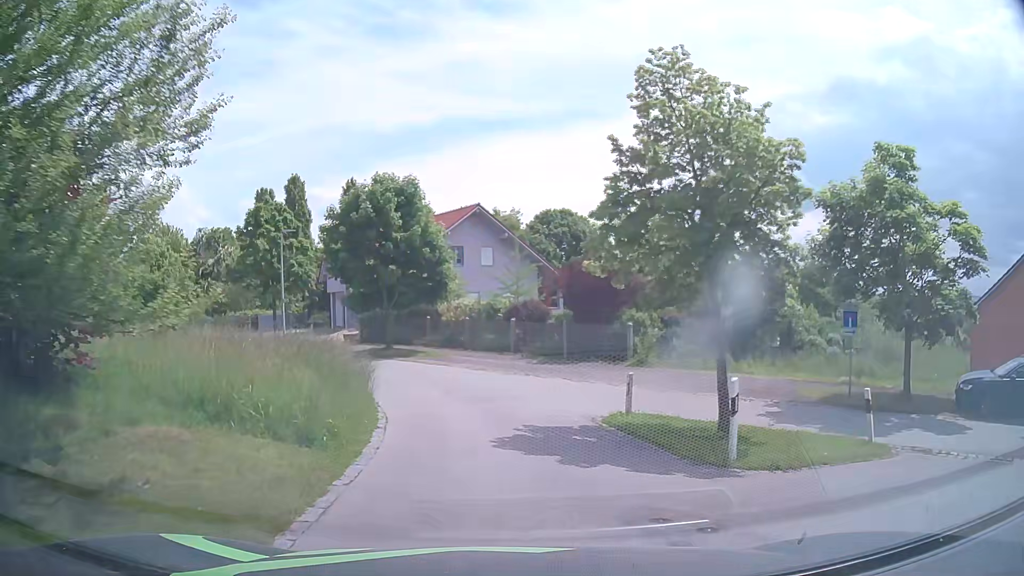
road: residential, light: Day
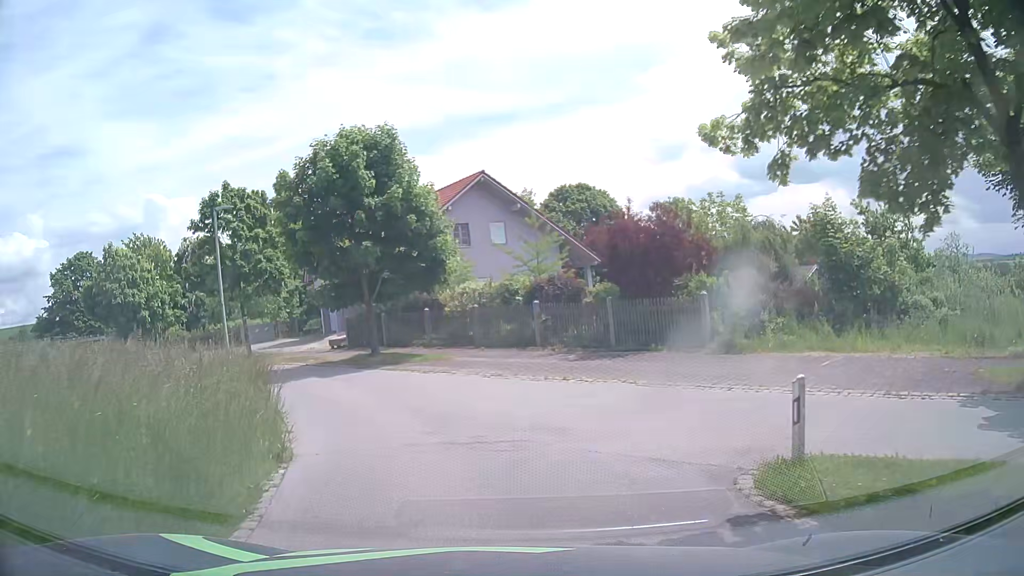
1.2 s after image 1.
(-0.1, +7.2) m; -2°
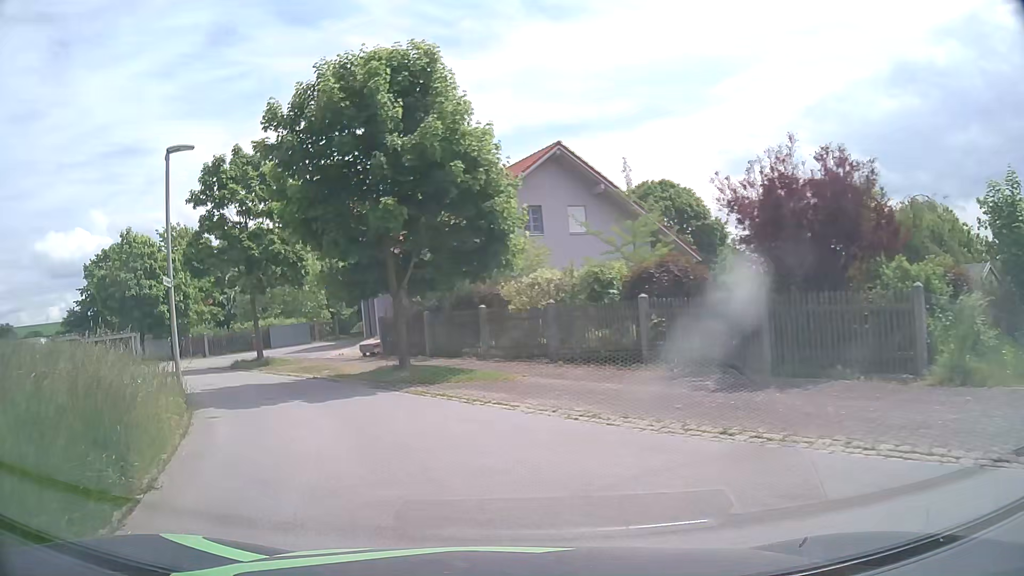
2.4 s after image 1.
(-0.4, +7.0) m; -7°
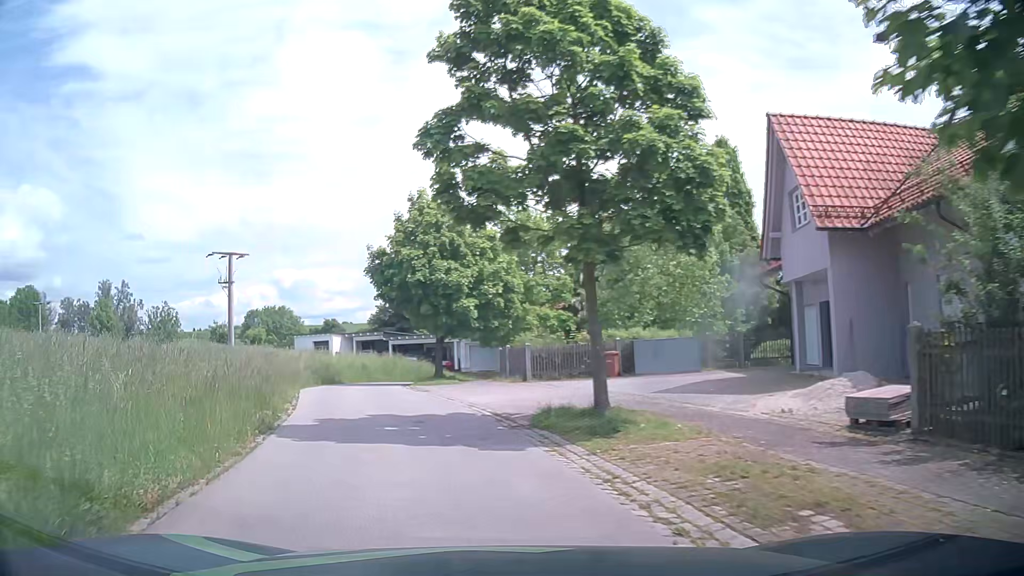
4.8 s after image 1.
(-3.8, +14.5) m; -30°
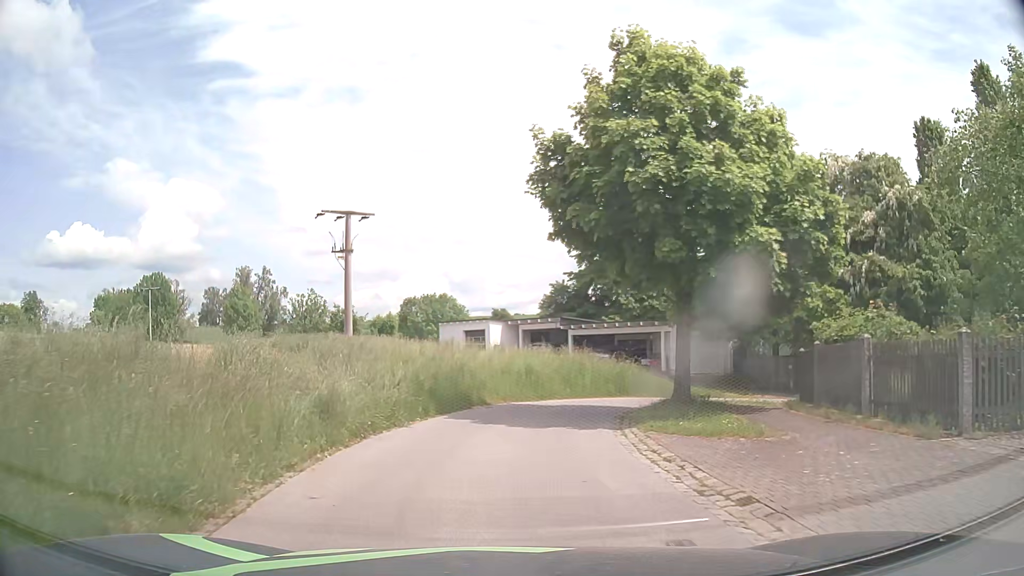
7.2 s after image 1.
(-3.0, +16.4) m; -15°
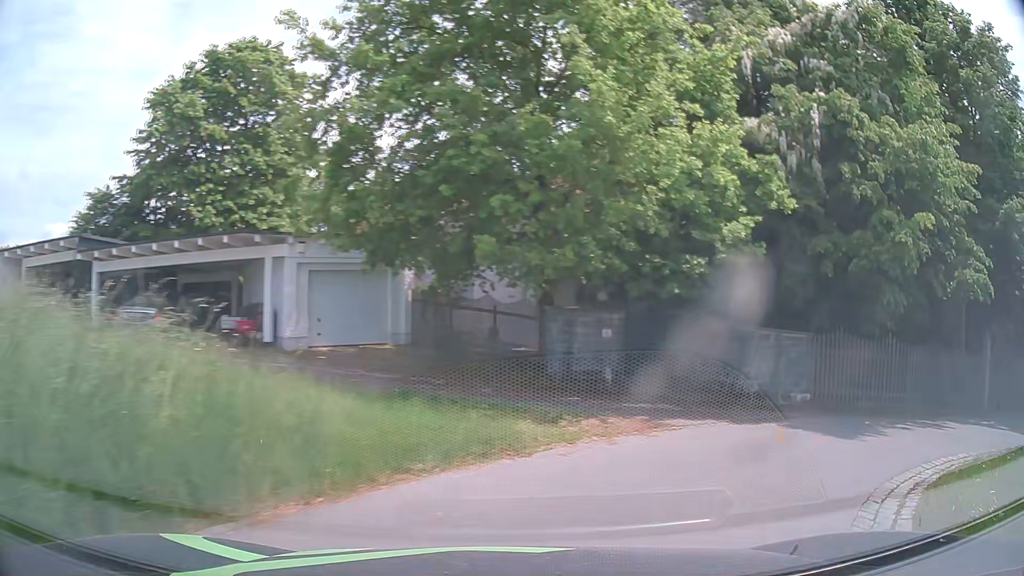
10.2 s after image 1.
(+2.6, +21.2) m; +34°
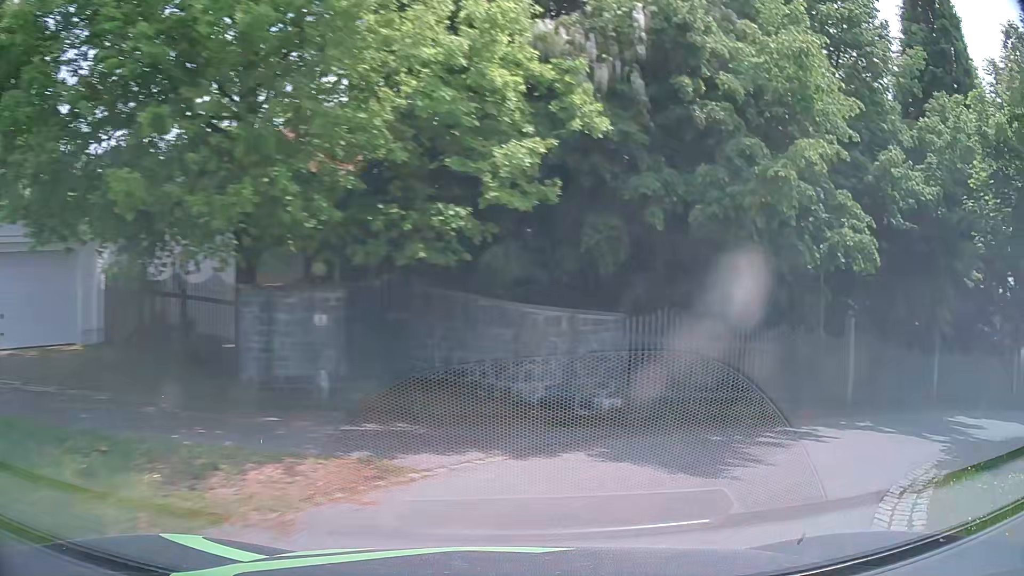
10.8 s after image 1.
(+0.6, +4.3) m; +19°
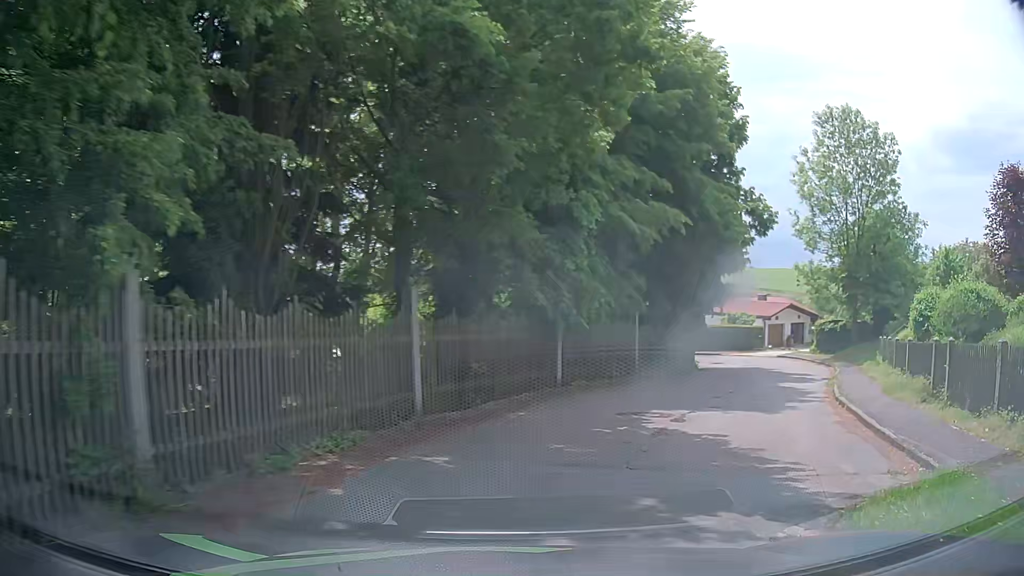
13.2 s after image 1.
(+8.8, +12.5) m; +59°
(+2, +10) (+7, +18) (+13, +27) (+16, +36) (+13, +45) (+4, +49) (-6, +47) (-15, +43) (-24, +40) (-34, +40) m
